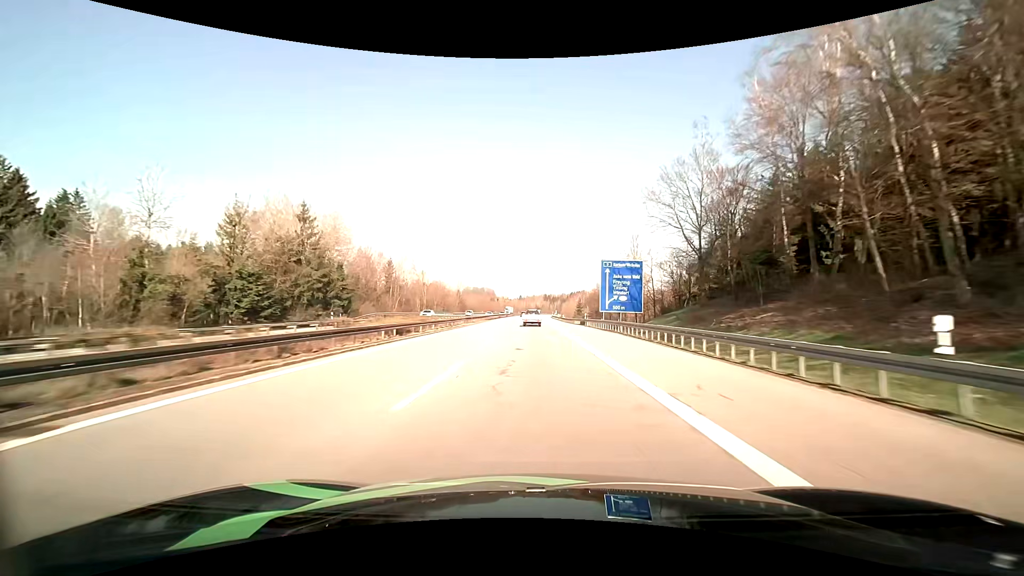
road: motorway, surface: asphalt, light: Day
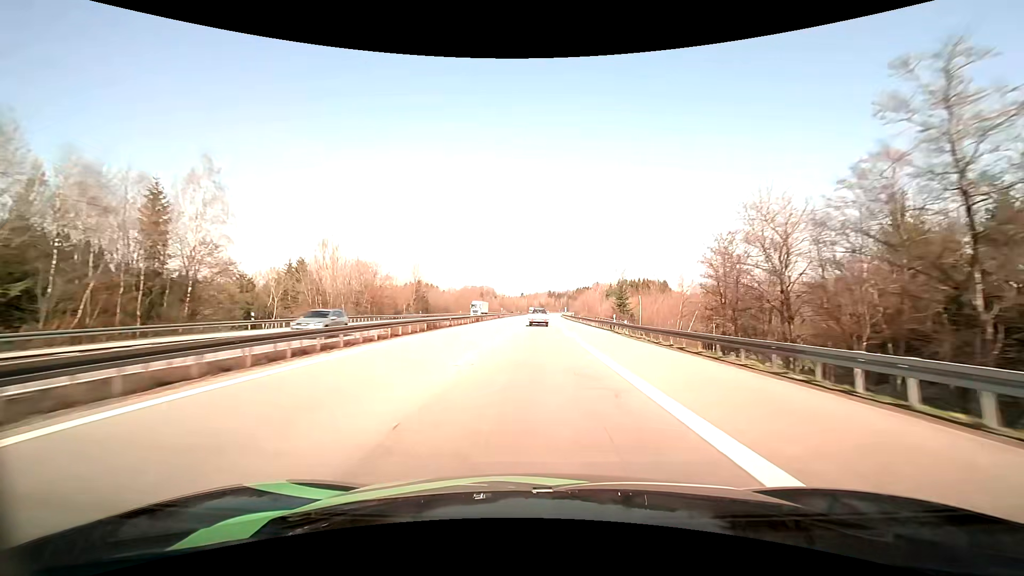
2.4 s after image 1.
(-0.2, +67.7) m; 0°
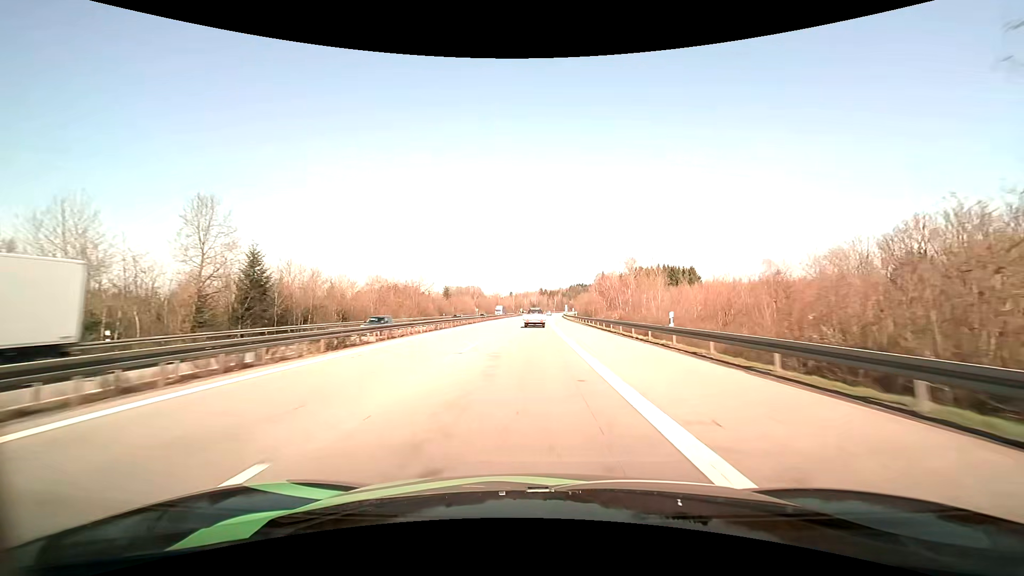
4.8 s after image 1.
(+0.6, +68.4) m; +1°
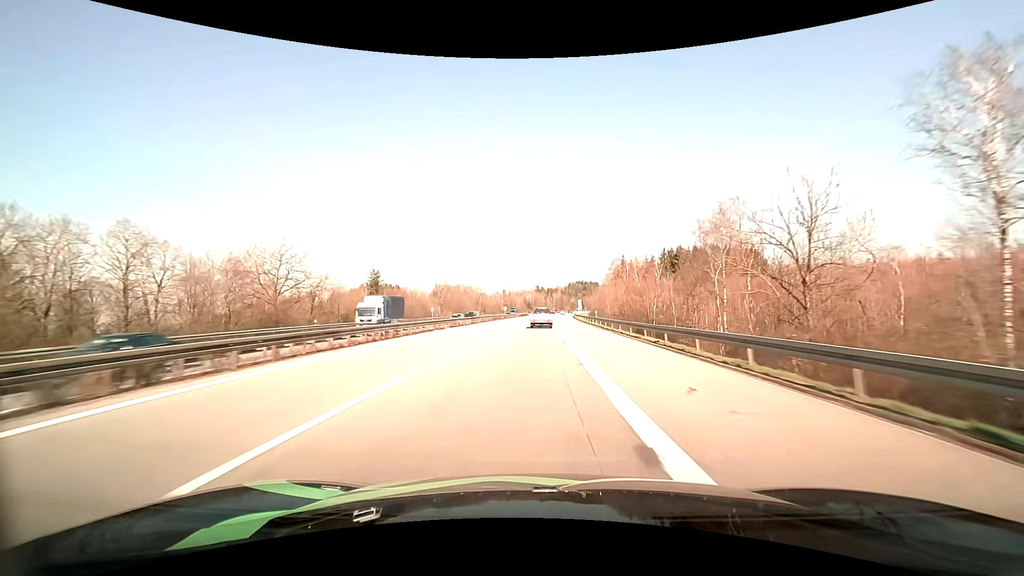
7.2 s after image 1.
(+0.3, +67.2) m; 0°
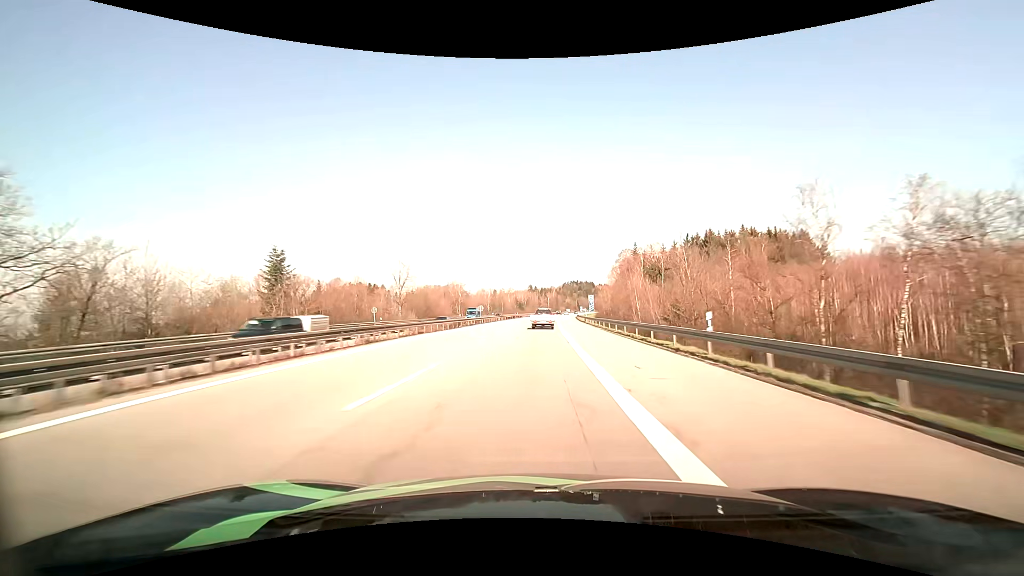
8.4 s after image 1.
(+0.2, +33.1) m; +1°
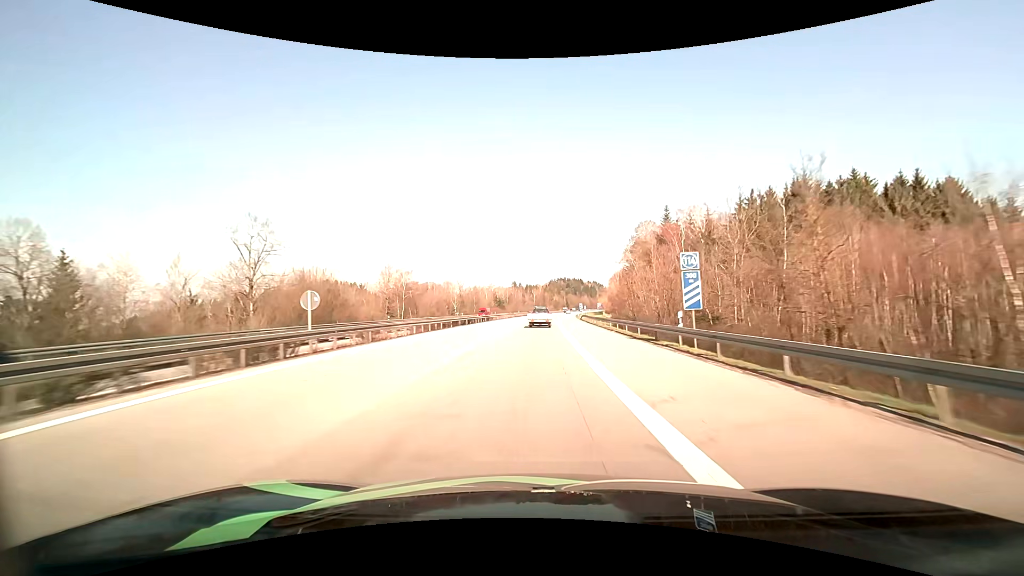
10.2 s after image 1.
(+0.6, +48.8) m; +2°
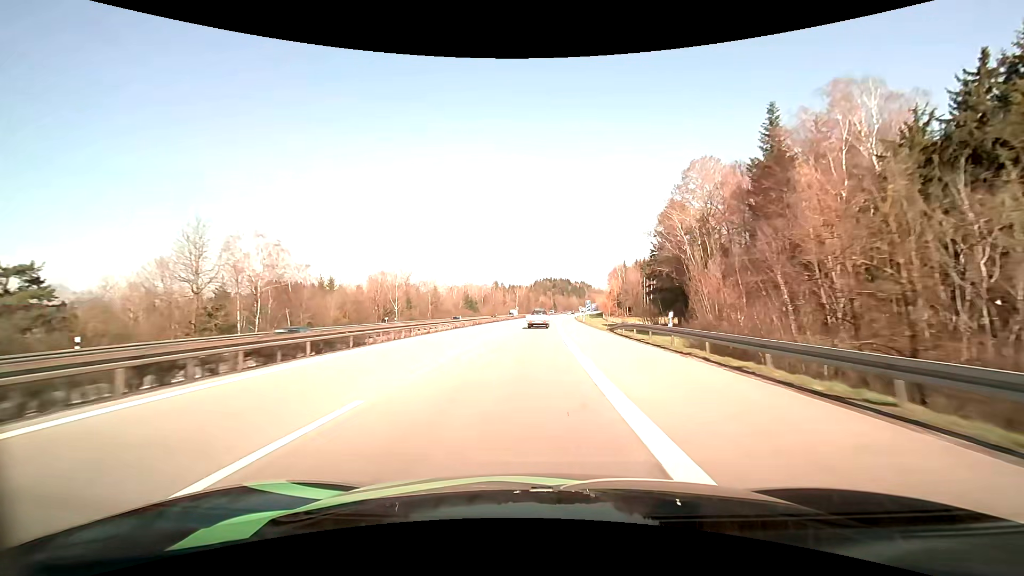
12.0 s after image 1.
(+0.7, +47.8) m; +2°
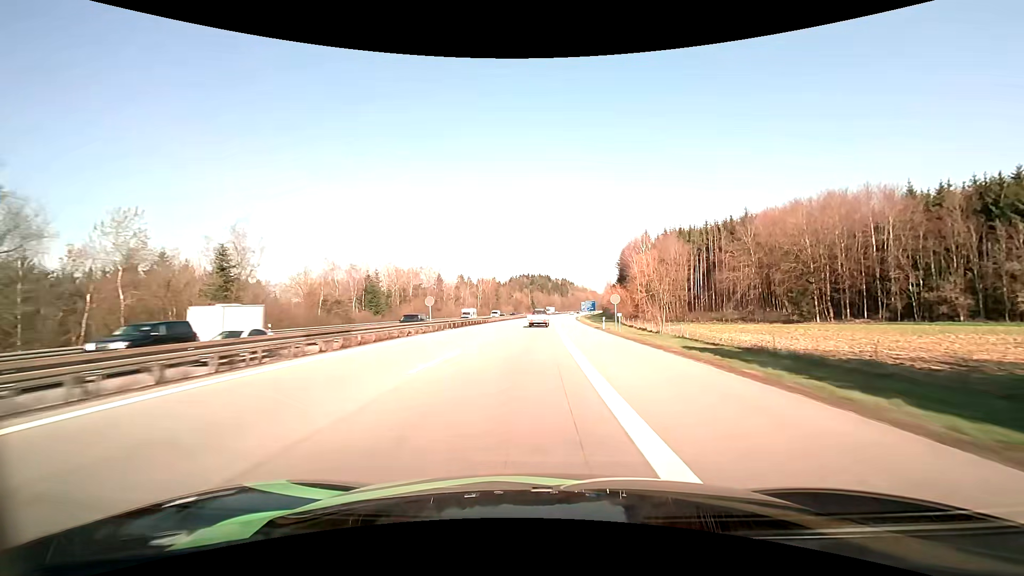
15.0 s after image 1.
(+1.8, +81.1) m; +3°
(0, +10) (0, +20) (0, +30) (0, +40) (+1, +50) (+1, +60) (+1, +70) (+2, +80) (+2, +90) (+3, +100) m
